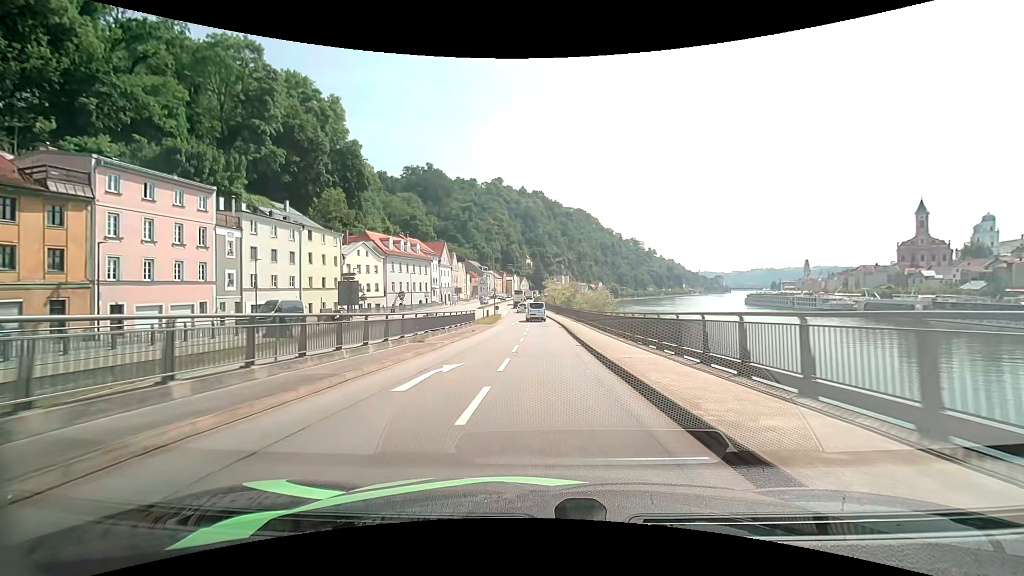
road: primary_link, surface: asphalt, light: Day
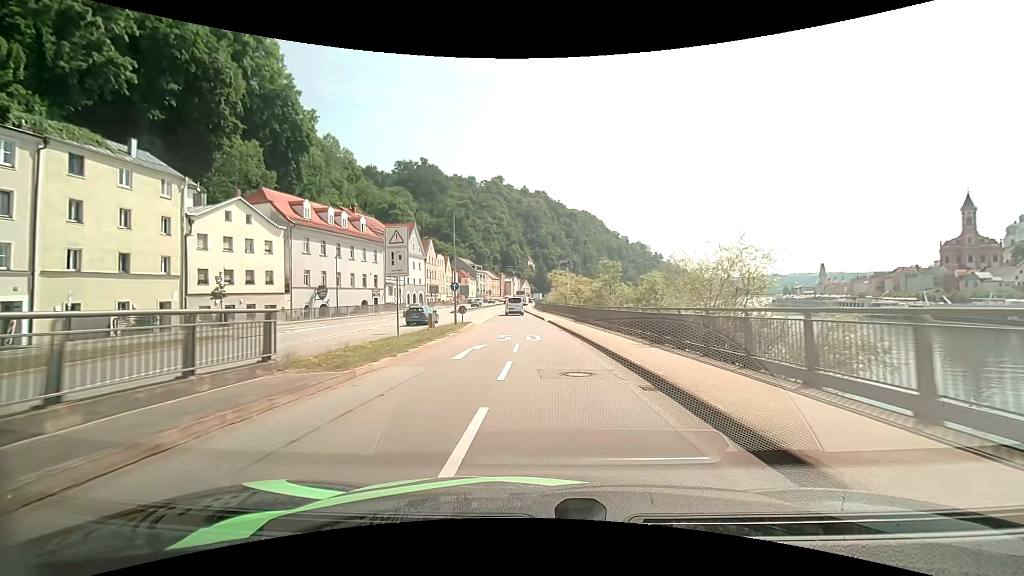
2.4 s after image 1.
(-0.1, +32.3) m; 0°
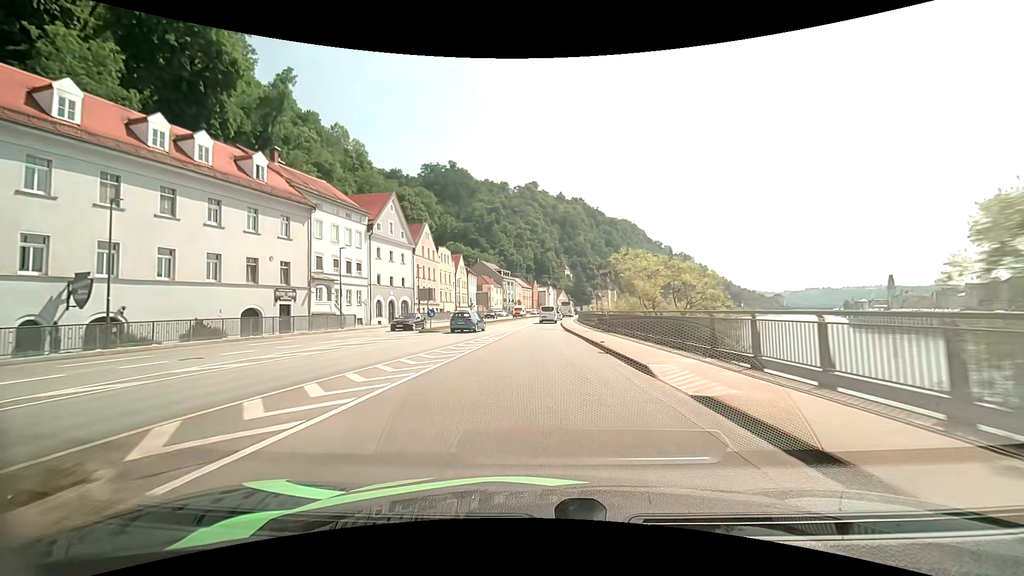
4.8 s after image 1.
(-1.1, +32.6) m; -4°
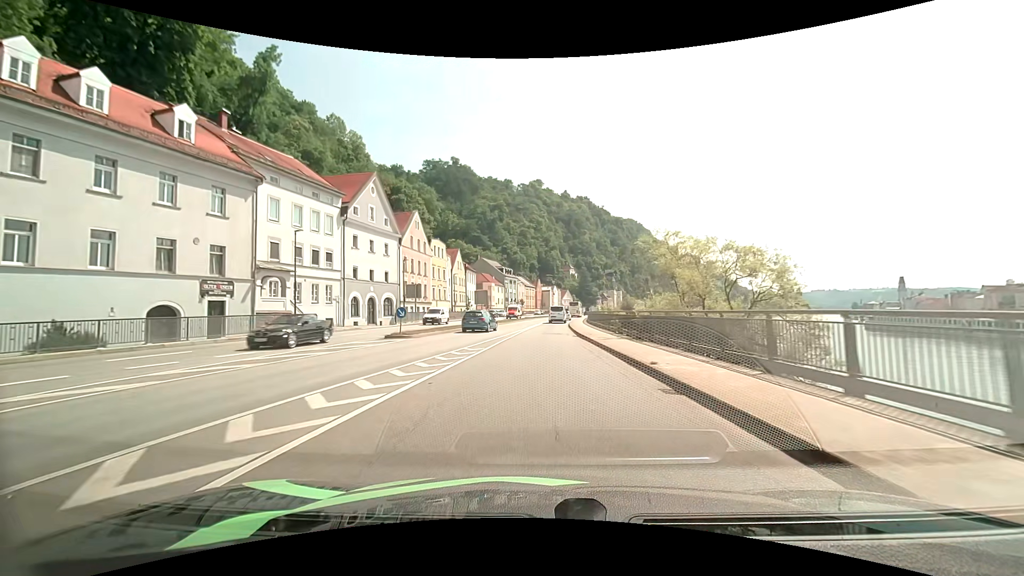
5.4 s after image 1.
(-0.1, +8.2) m; -1°
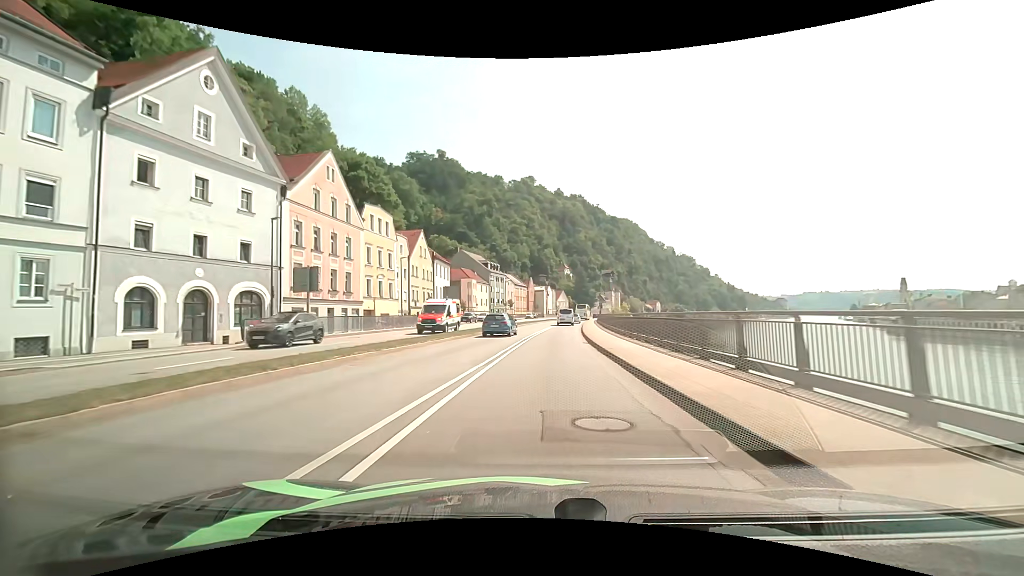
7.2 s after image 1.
(0.0, +24.4) m; +1°
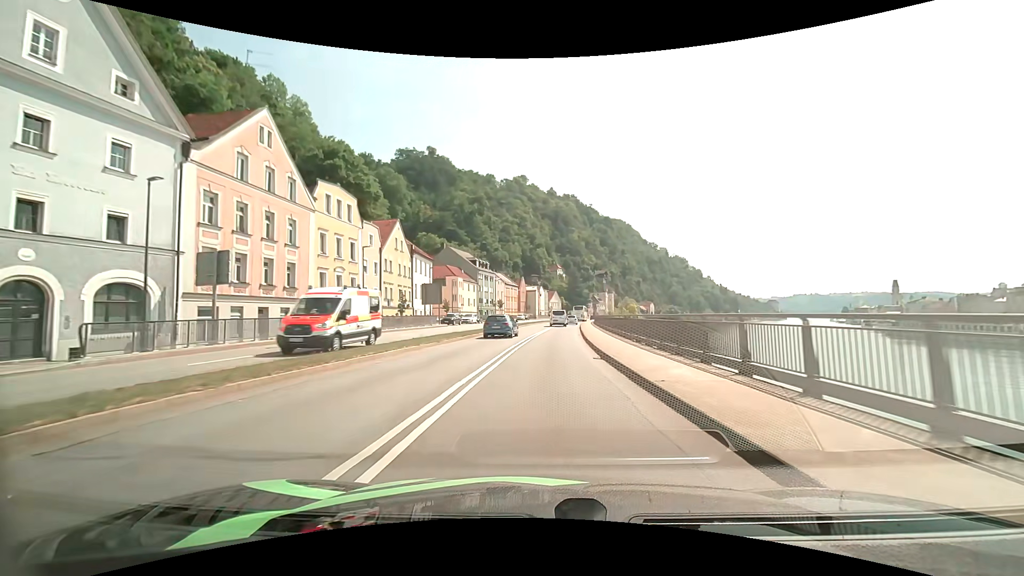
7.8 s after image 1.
(0.0, +8.0) m; +1°
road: primary
